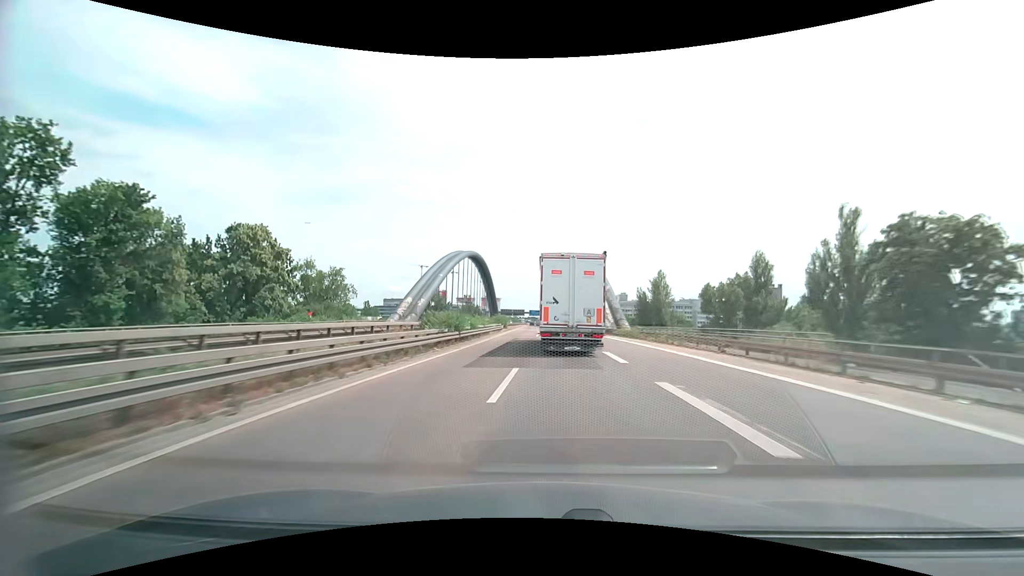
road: motorway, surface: asphalt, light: Day
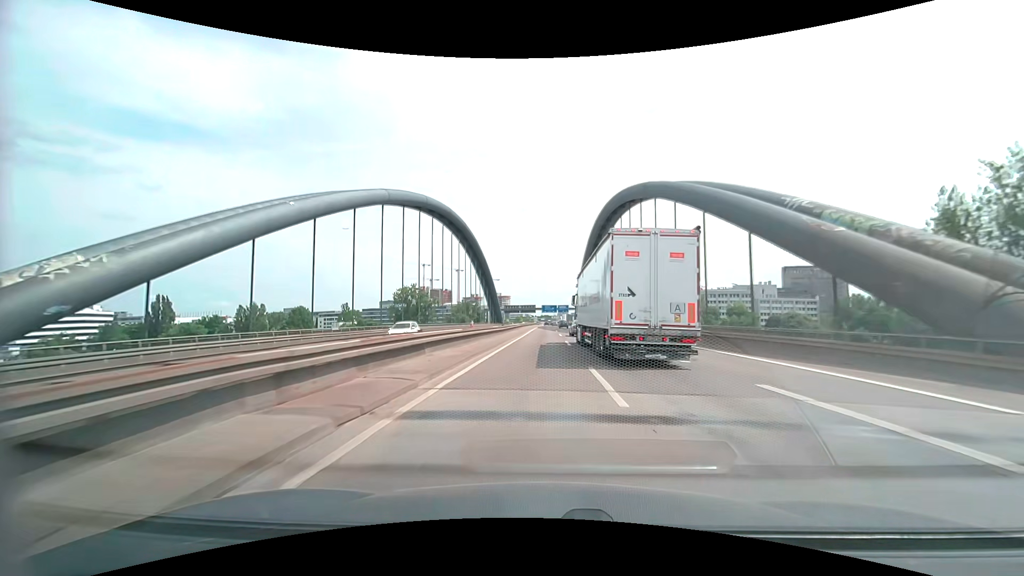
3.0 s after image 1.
(-2.4, +72.6) m; -2°
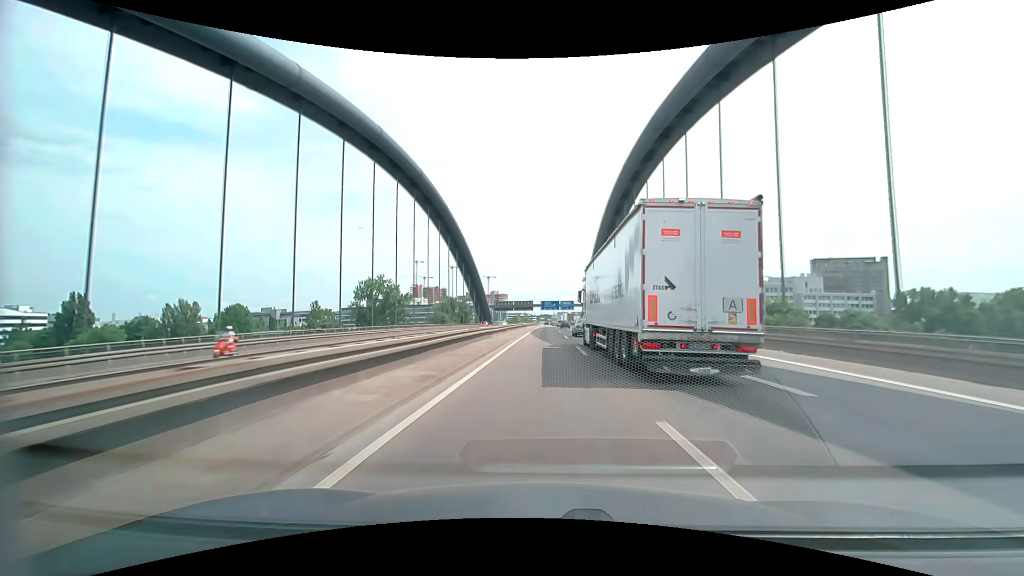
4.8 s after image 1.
(0.0, +44.2) m; 0°
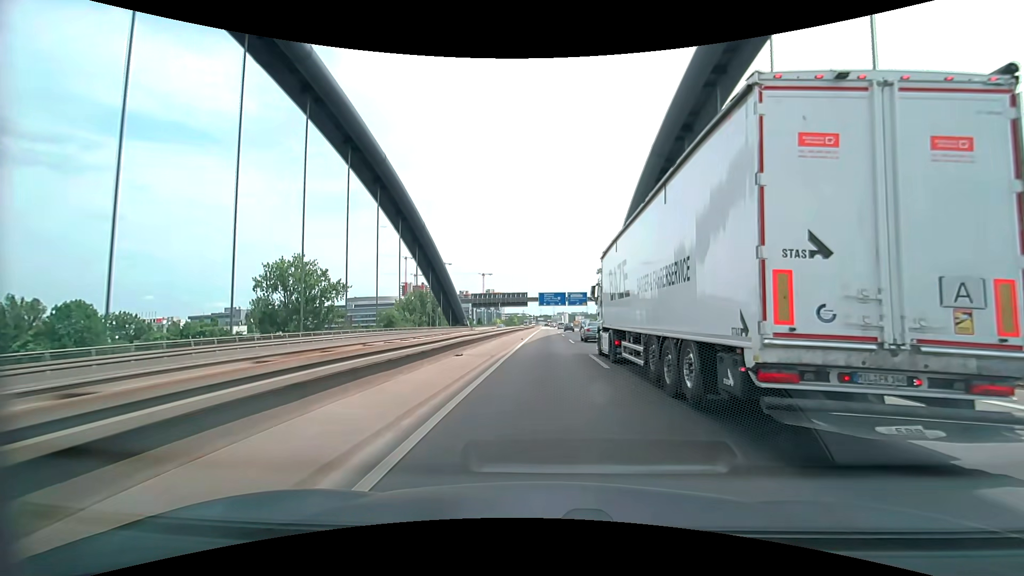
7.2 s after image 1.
(+0.1, +59.2) m; 0°
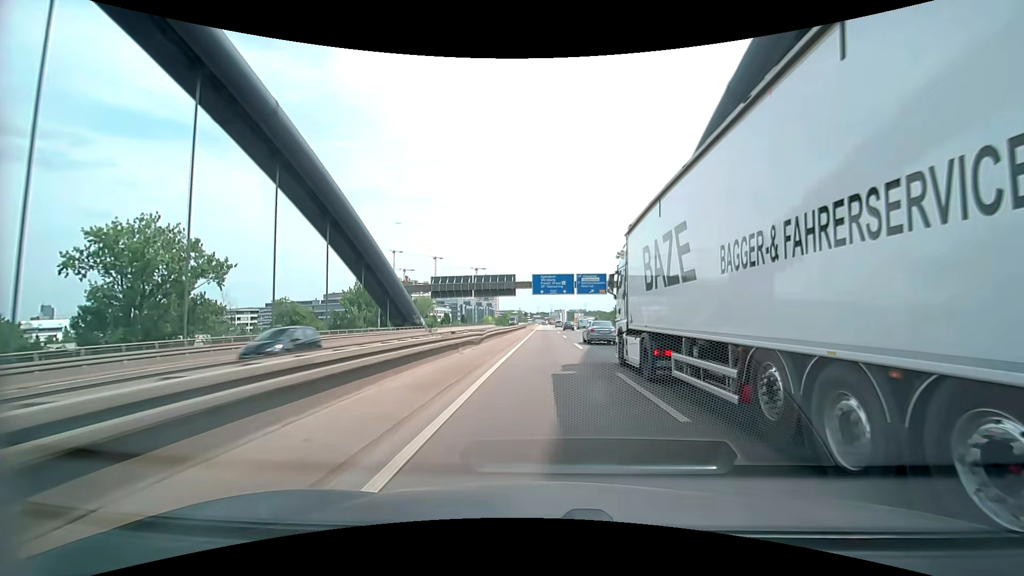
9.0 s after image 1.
(+0.1, +44.4) m; 0°
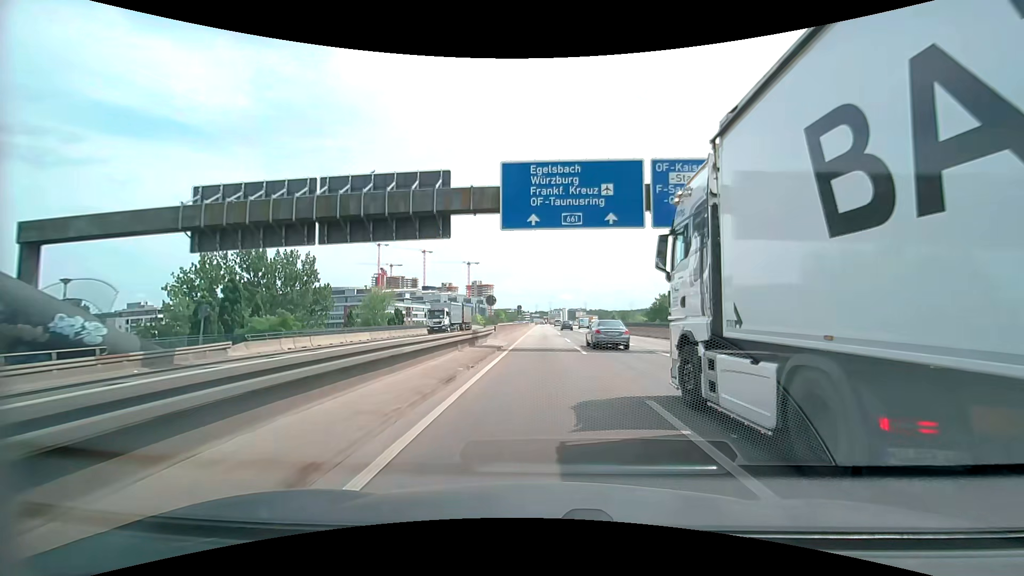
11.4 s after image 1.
(+0.1, +59.1) m; 0°
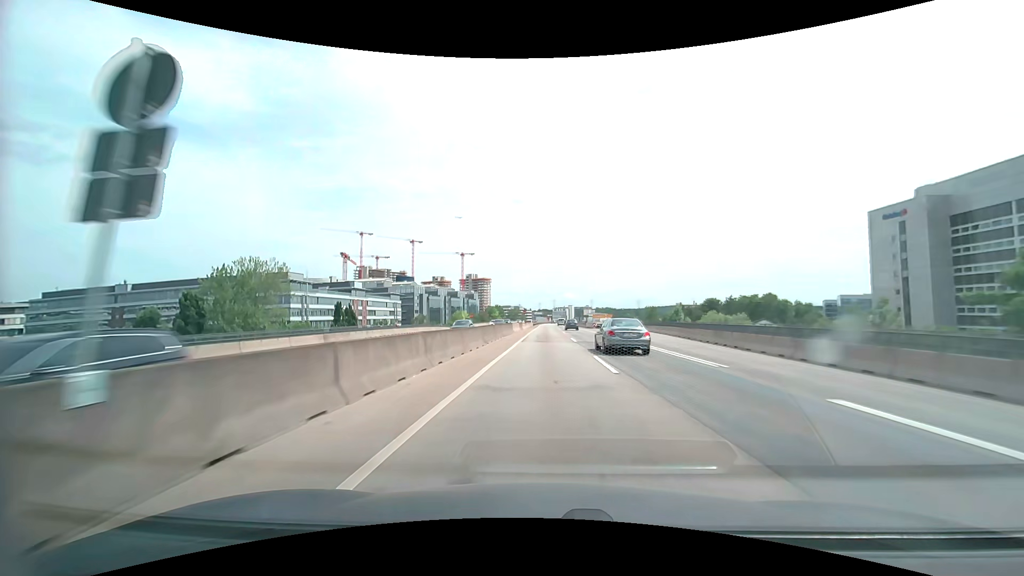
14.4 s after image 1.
(-0.2, +73.4) m; 0°
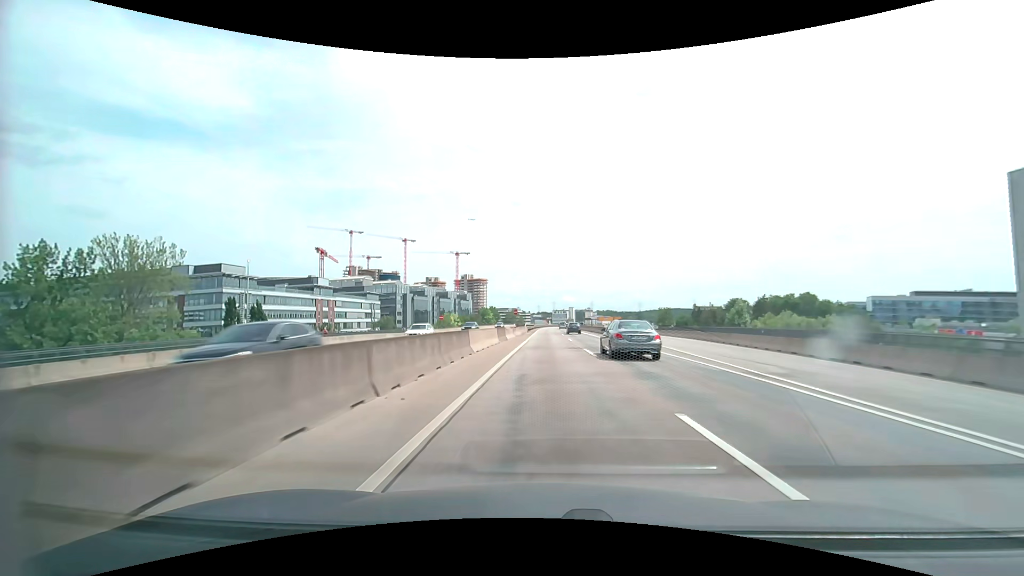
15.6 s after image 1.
(0.0, +29.1) m; 0°
(0, +10) (0, +20) (0, +30) (0, +40) (0, +50) (0, +60) (0, +70) (+1, +80) (+1, +90) (+1, +100) m
